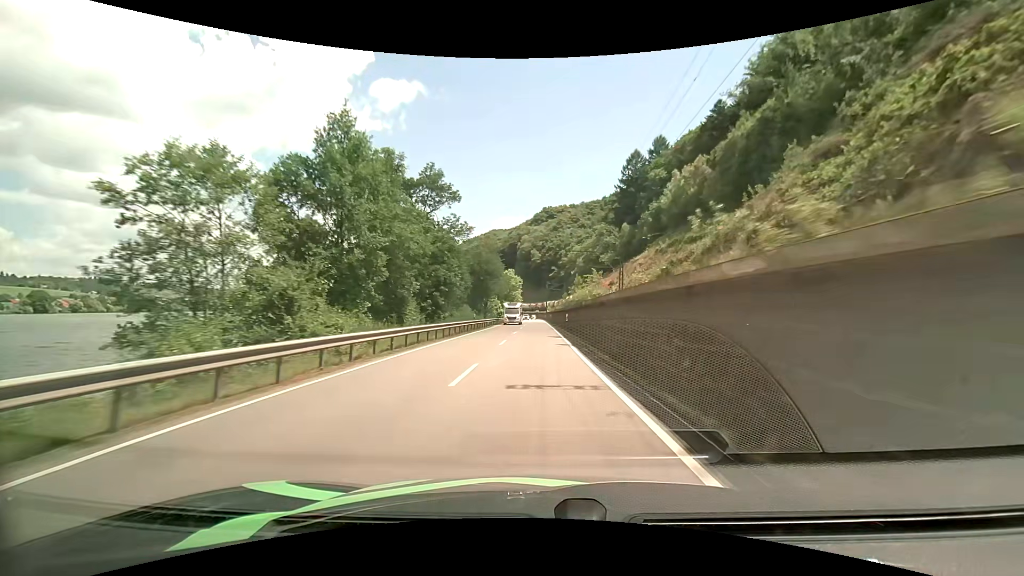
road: primary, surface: asphalt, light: Day
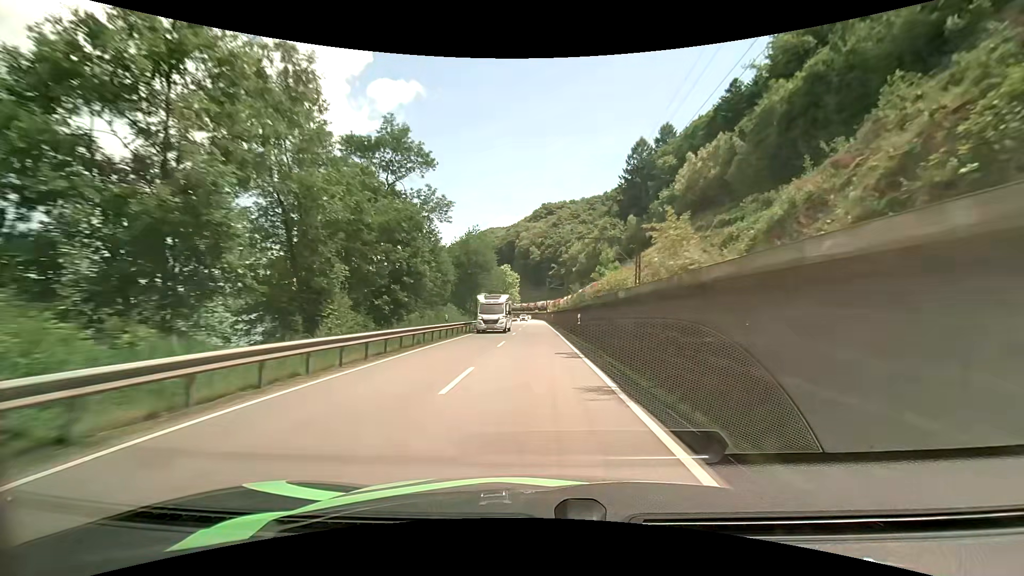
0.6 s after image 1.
(0.0, +12.7) m; 0°
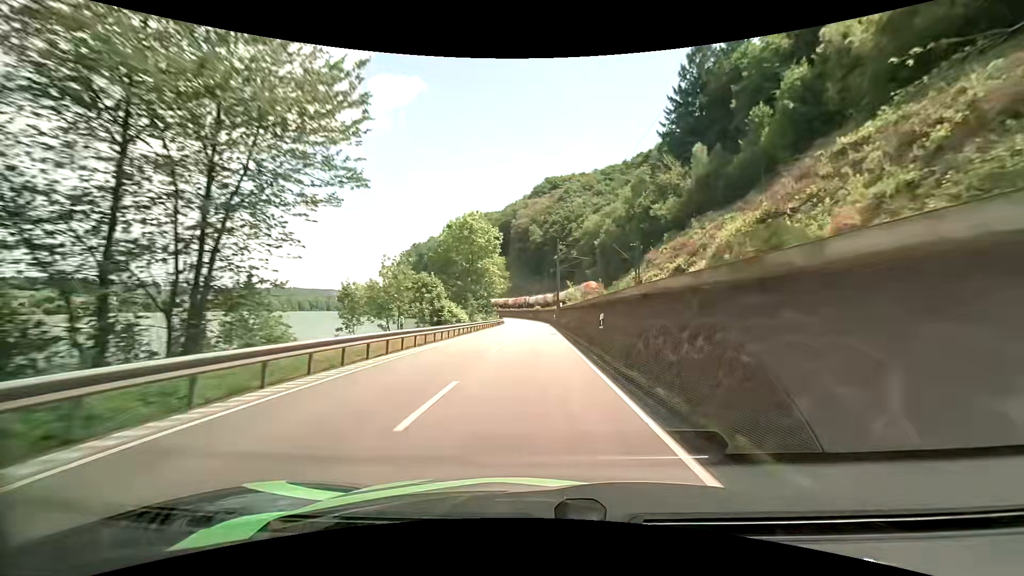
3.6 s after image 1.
(0.0, +62.1) m; 0°
(0, +10) (0, +20) (0, +30) (0, +40) (0, +50) (0, +60) (0, +70) (-1, +80) (-1, +90) (-2, +100) m
